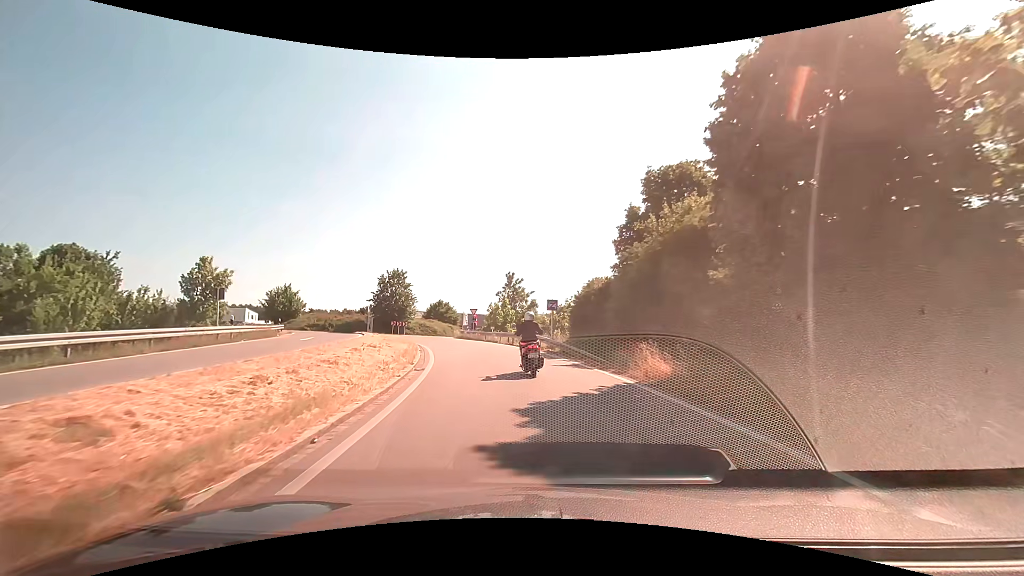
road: trunk_link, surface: asphalt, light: Day
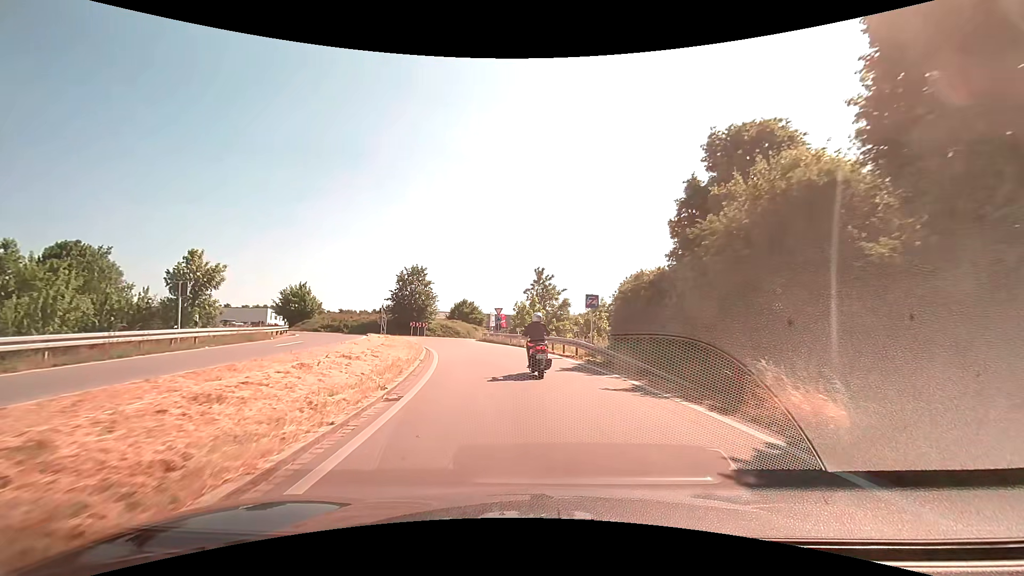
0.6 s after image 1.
(-0.1, +5.5) m; -3°
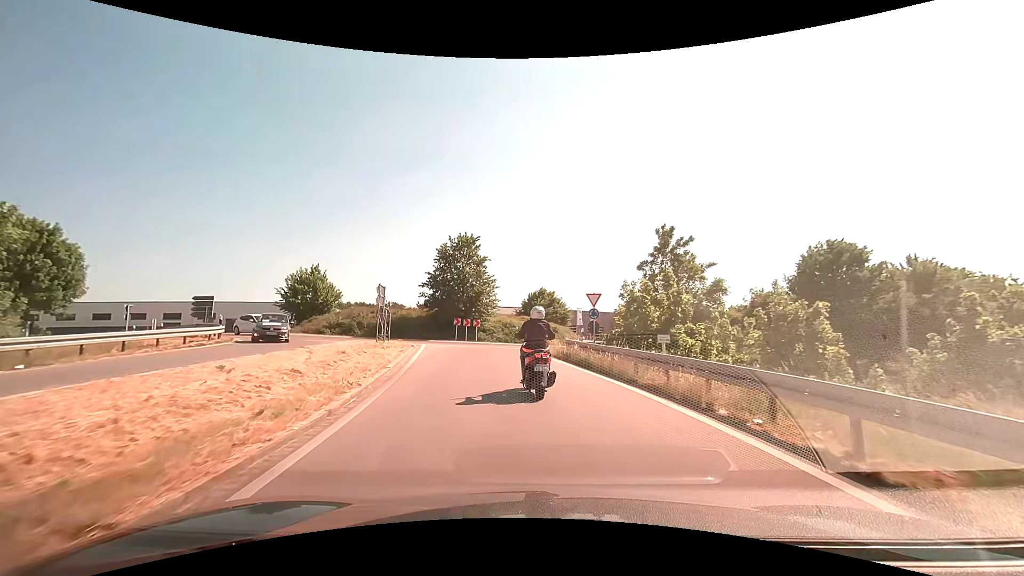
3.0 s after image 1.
(-1.8, +21.1) m; -10°
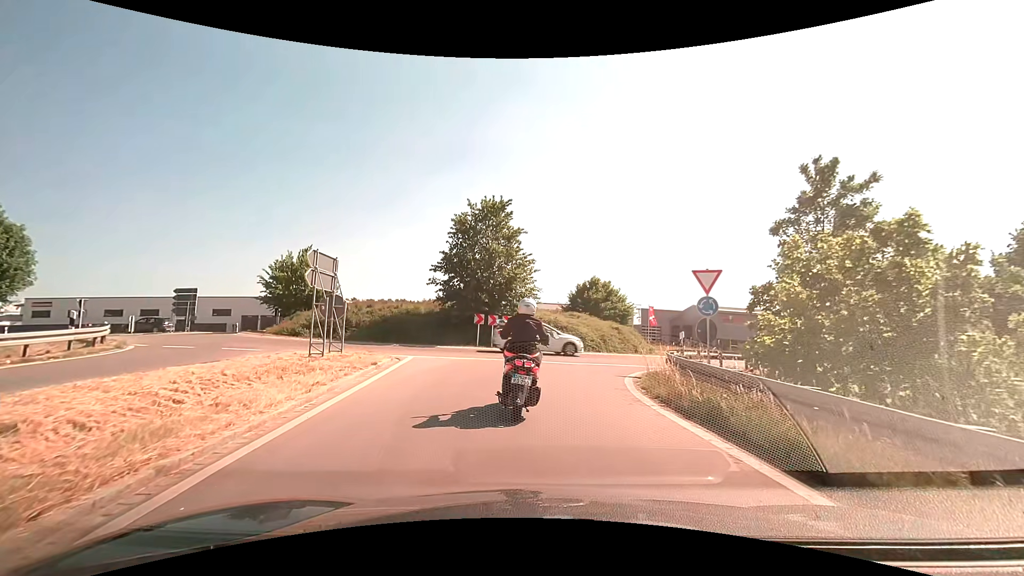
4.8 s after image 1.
(-0.5, +10.8) m; -5°
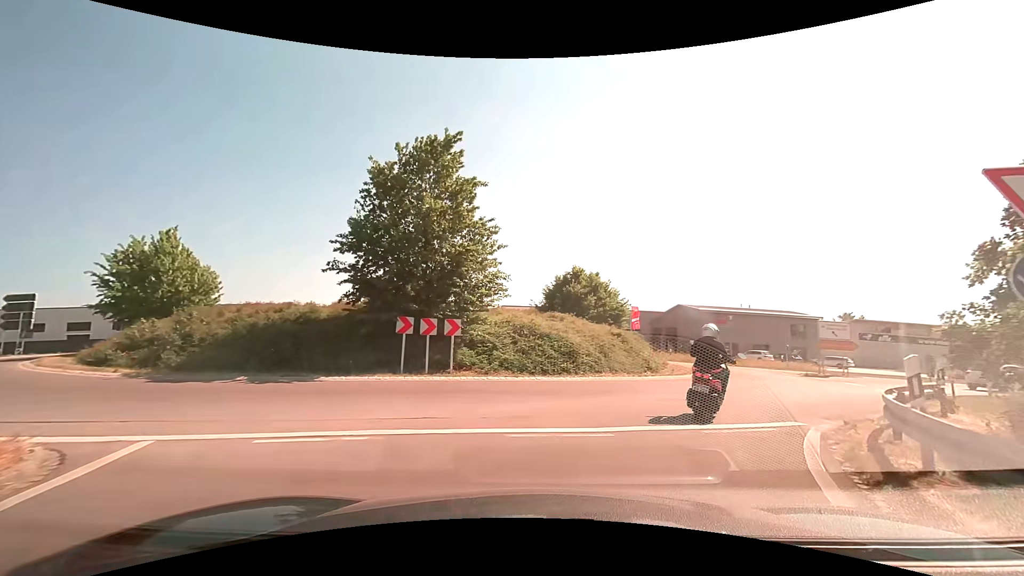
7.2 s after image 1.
(0.0, +10.6) m; +3°
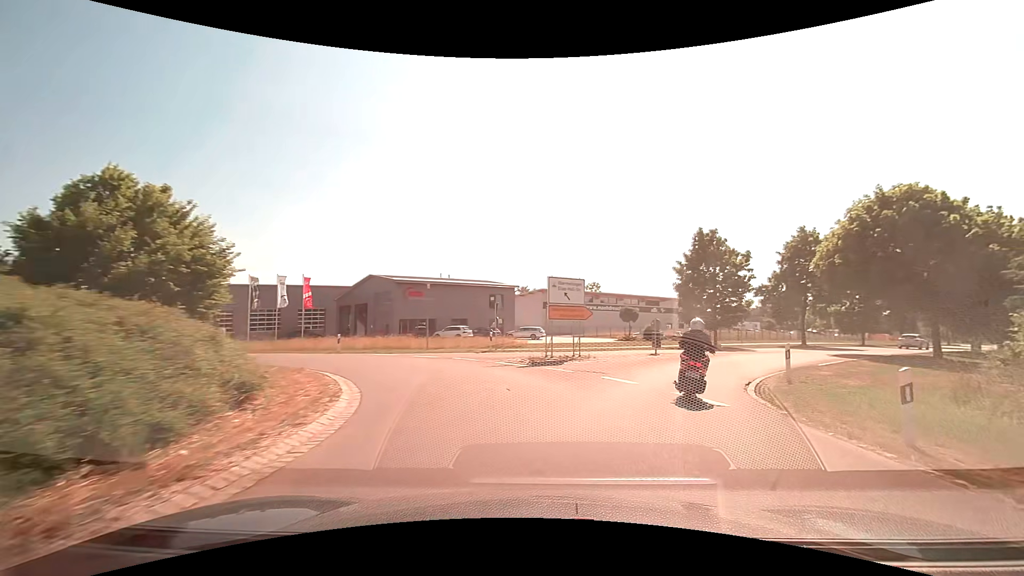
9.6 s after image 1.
(+4.9, +15.7) m; +32°
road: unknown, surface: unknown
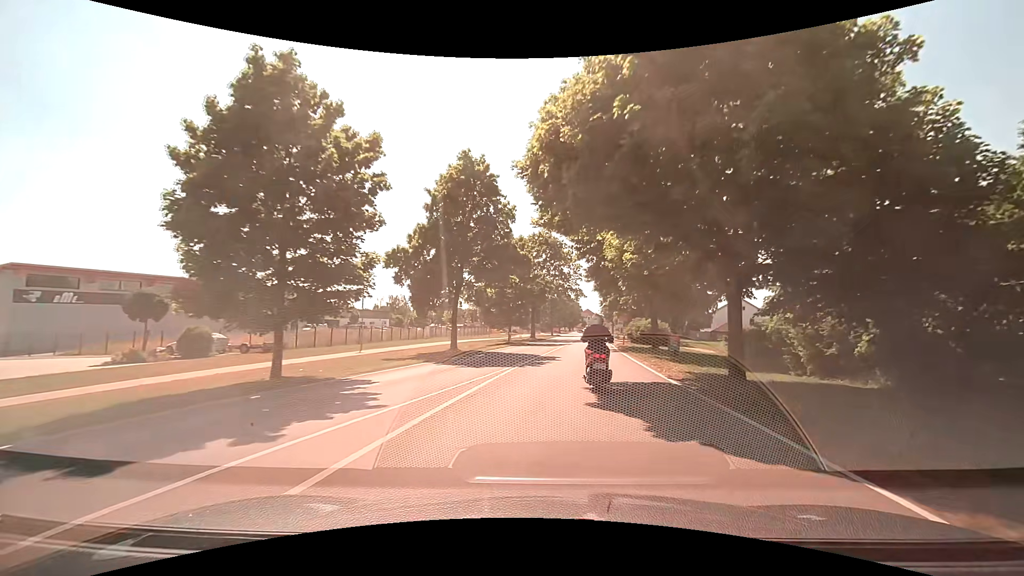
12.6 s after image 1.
(+9.7, +25.6) m; +40°
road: tertiary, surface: asphalt
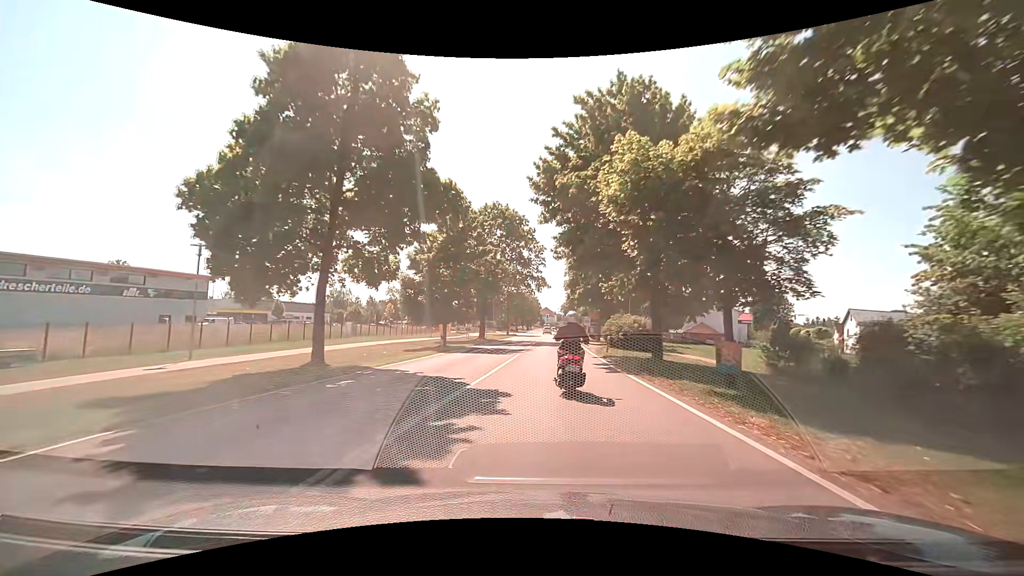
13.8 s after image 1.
(+0.7, +13.4) m; +4°
(0, +10) (+1, +20) (+1, +30) (+2, +40) (+2, +50) (+3, +60) (+3, +70) (+4, +80) (+4, +90) (+4, +100) m
